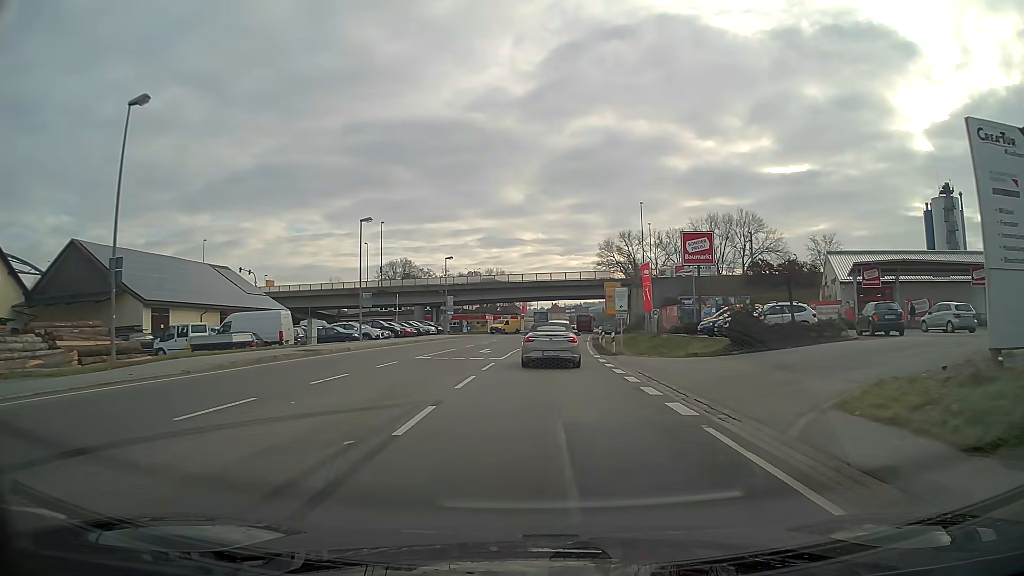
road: primary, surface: asphalt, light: Day
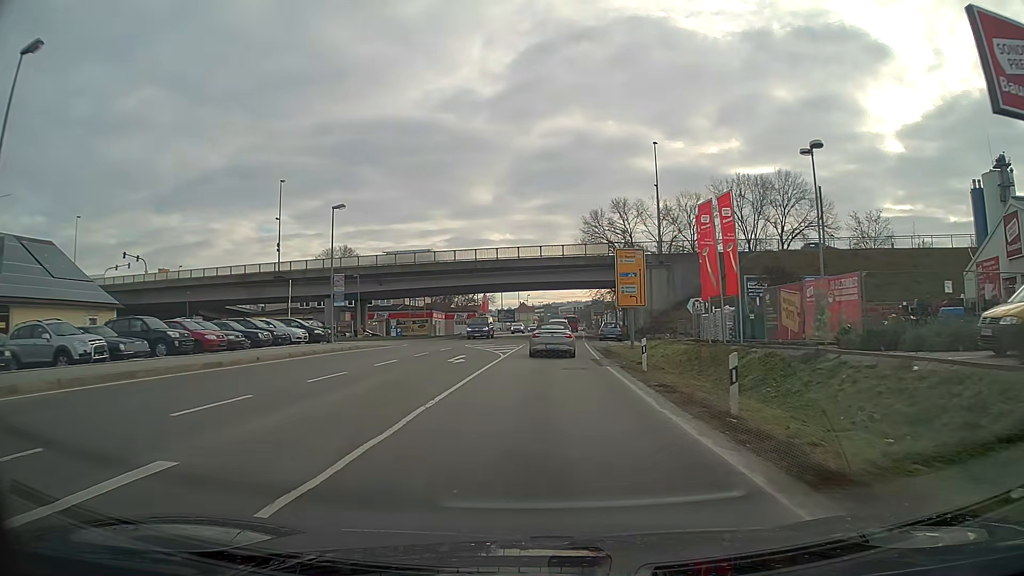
(+0.8, +31.4) m; +3°
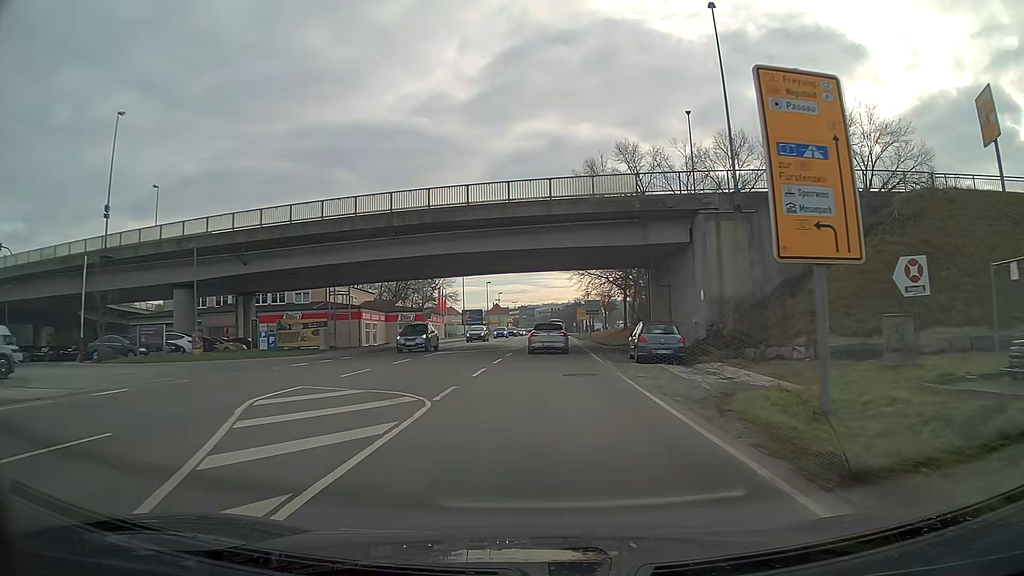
(+0.5, +28.7) m; +2°
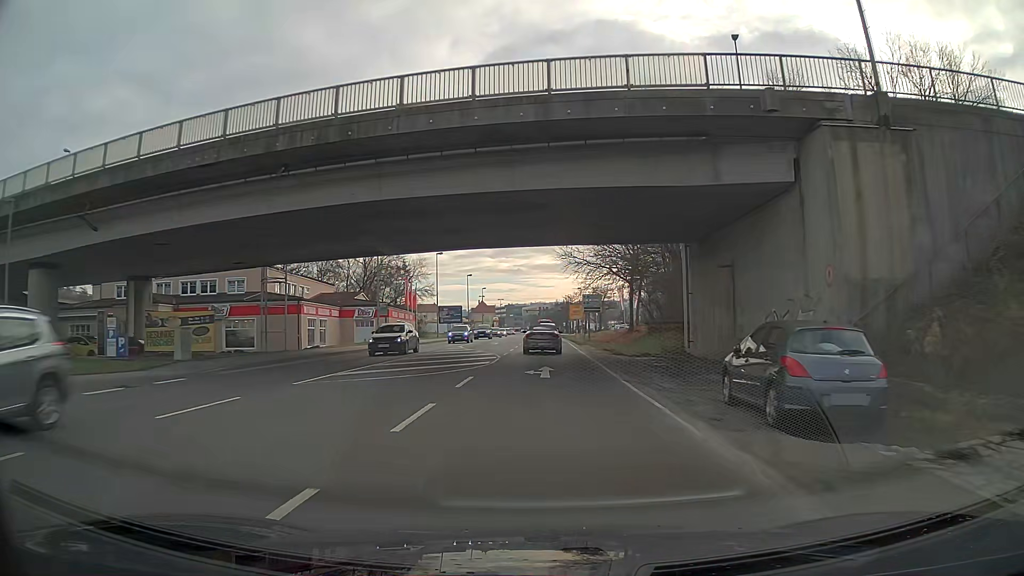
(+0.2, +15.1) m; +1°
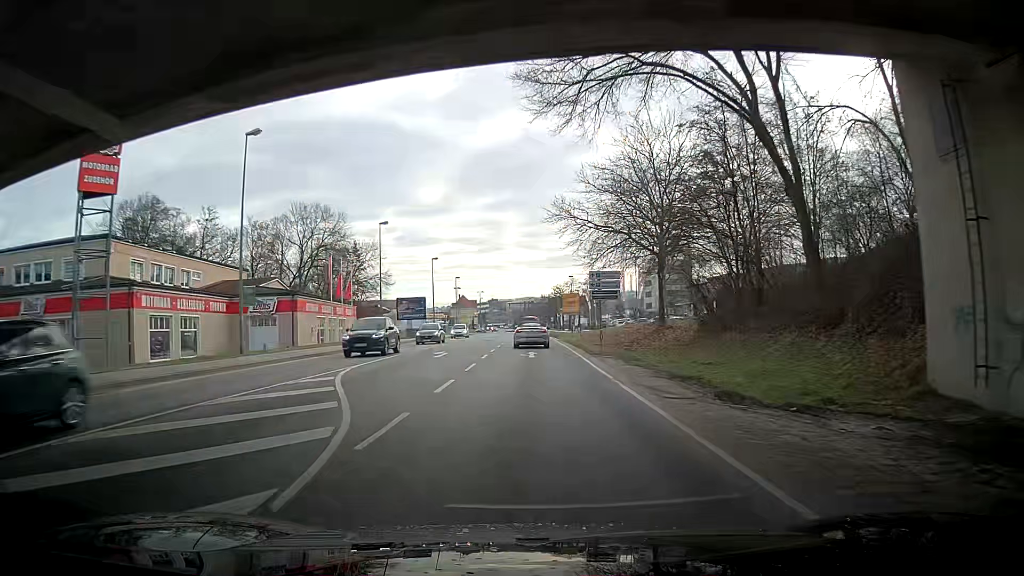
(+0.2, +23.3) m; 0°
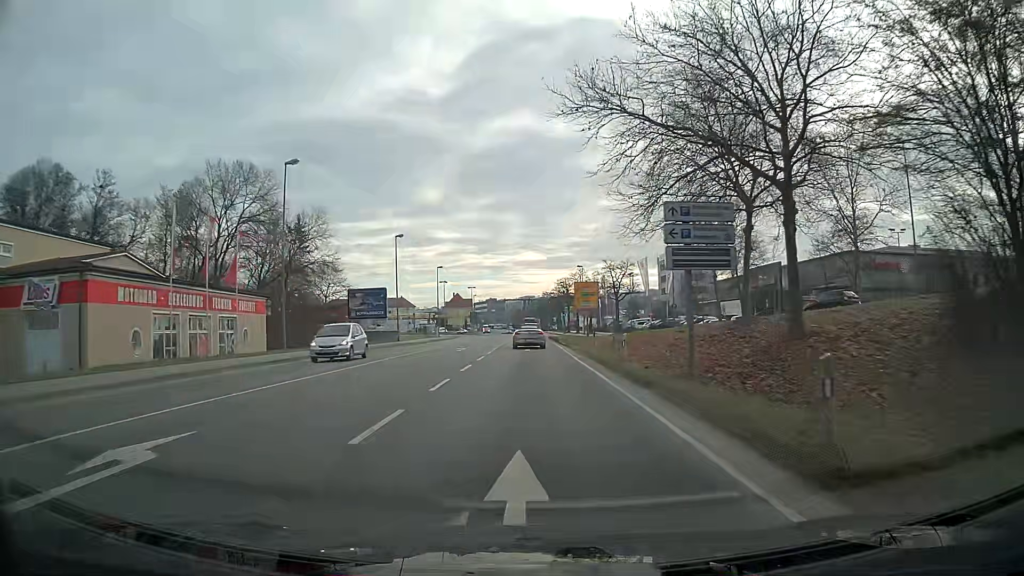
(+0.1, +23.6) m; 0°
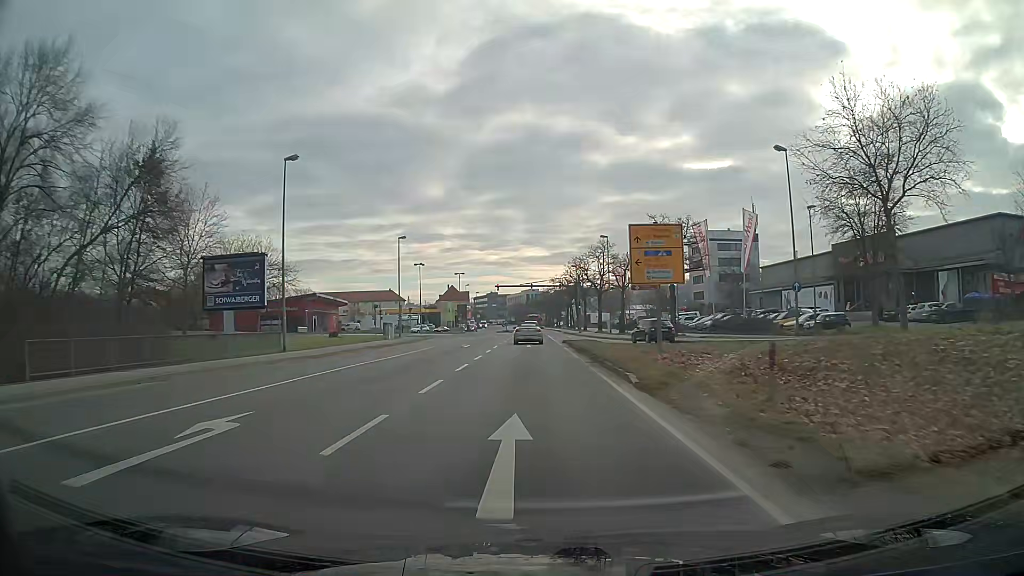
(0.0, +30.8) m; 0°
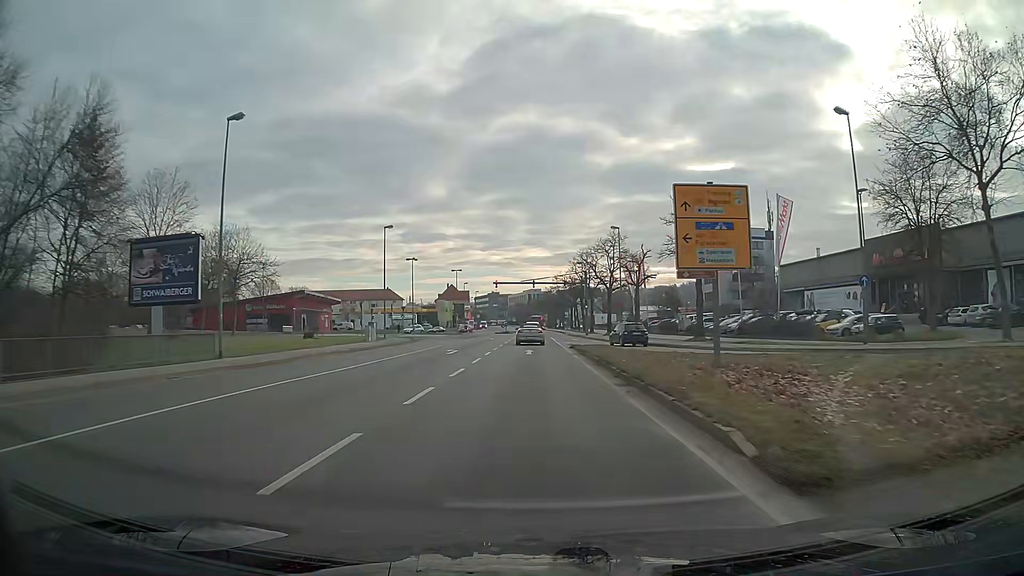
(0.0, +7.7) m; 0°
(0, +10) (0, +20) (0, +30) (0, +40) (0, +50) (0, +60) (0, +70) (0, +80) (0, +90) (0, +100) m
